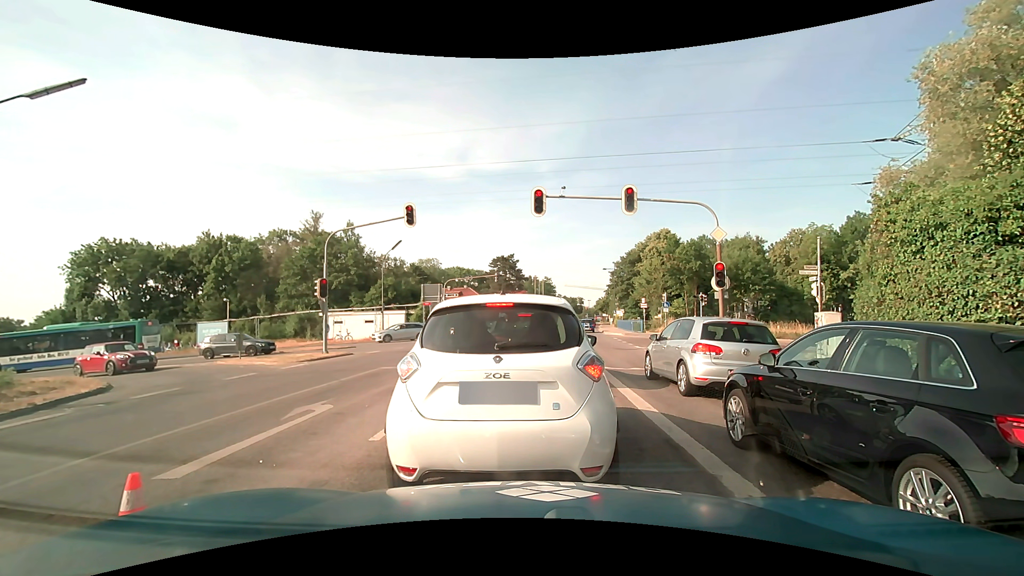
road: secondary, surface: asphalt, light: Day
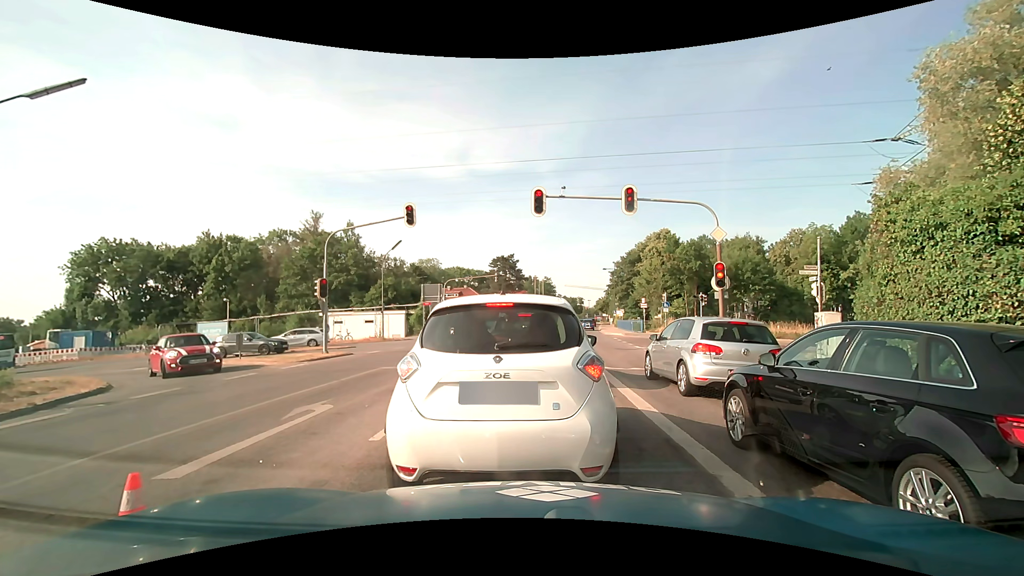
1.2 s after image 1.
(0.0, 0.0) m; 0°
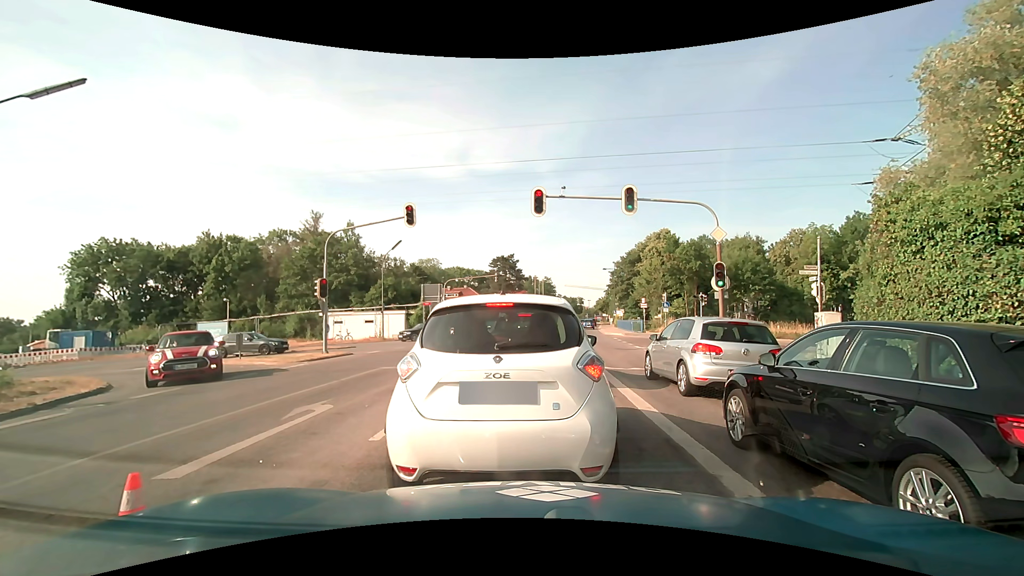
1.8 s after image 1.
(0.0, 0.0) m; 0°
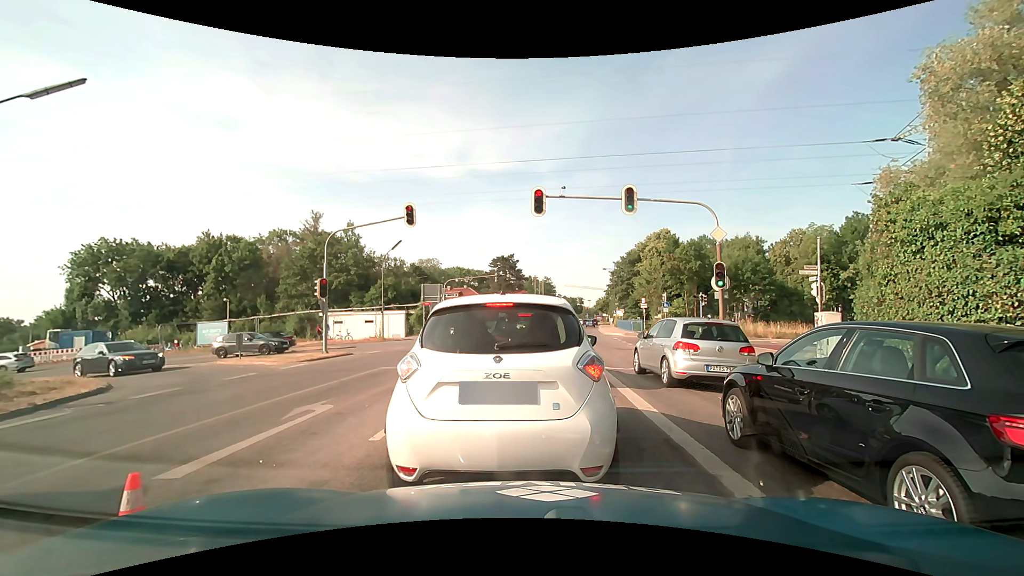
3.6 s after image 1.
(0.0, 0.0) m; 0°
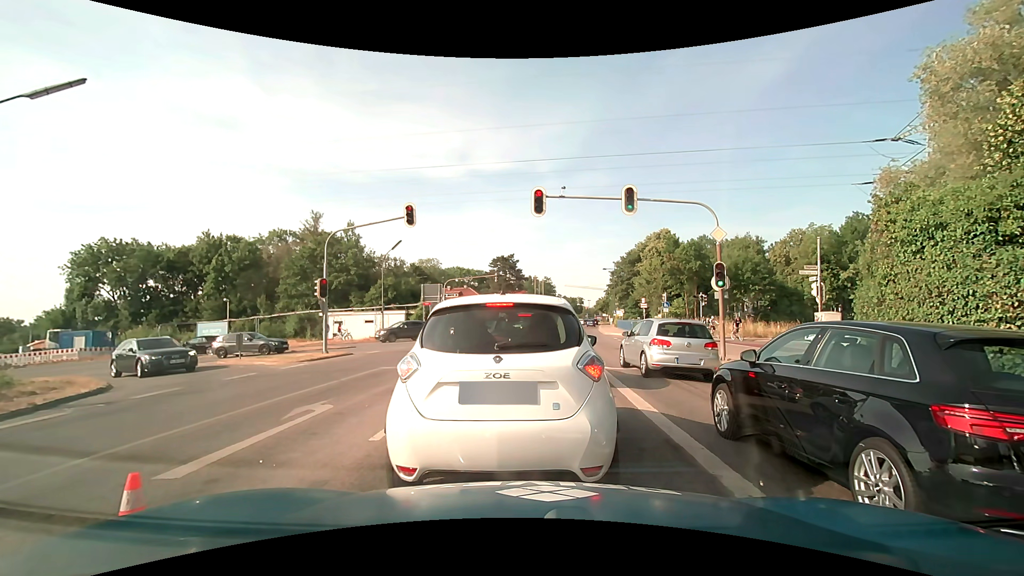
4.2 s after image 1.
(0.0, 0.0) m; 0°
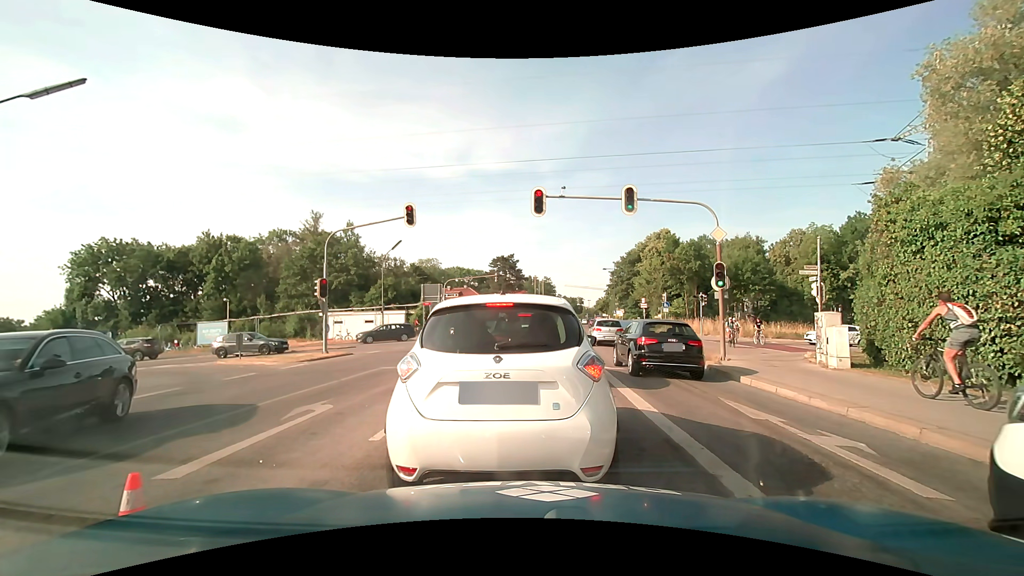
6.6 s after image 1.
(0.0, 0.0) m; 0°
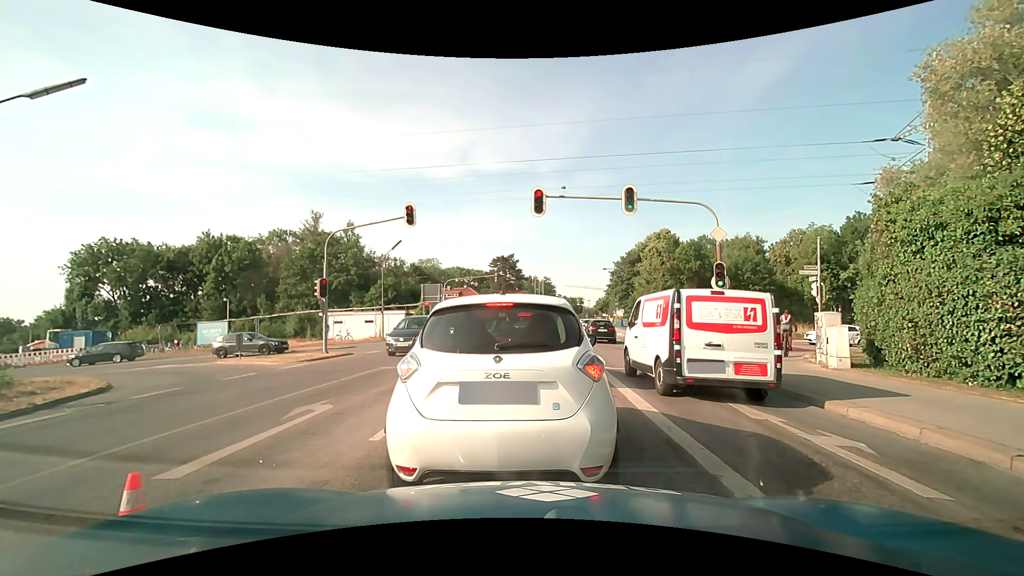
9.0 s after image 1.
(0.0, 0.0) m; 0°
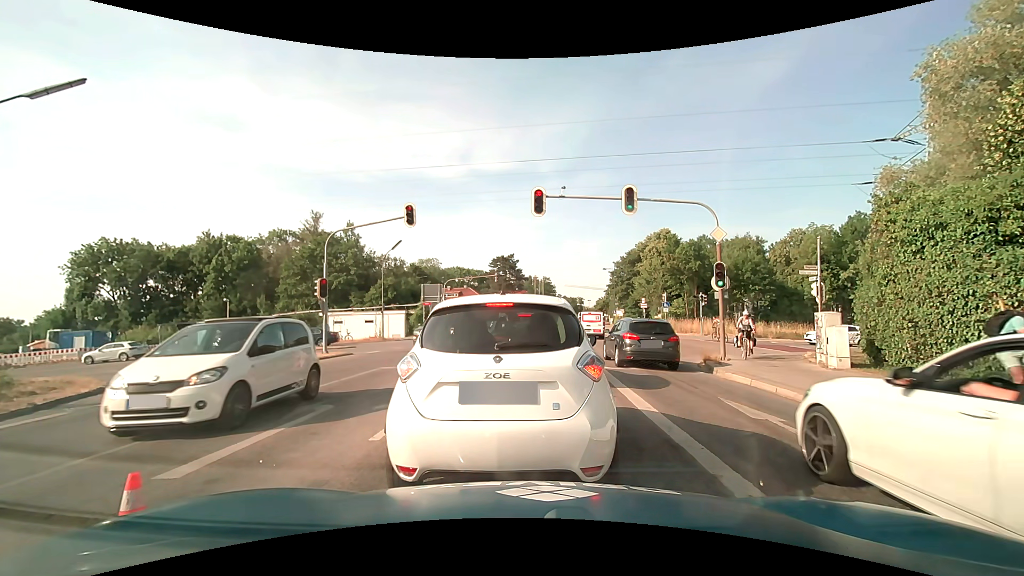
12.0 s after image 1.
(0.0, 0.0) m; 0°
